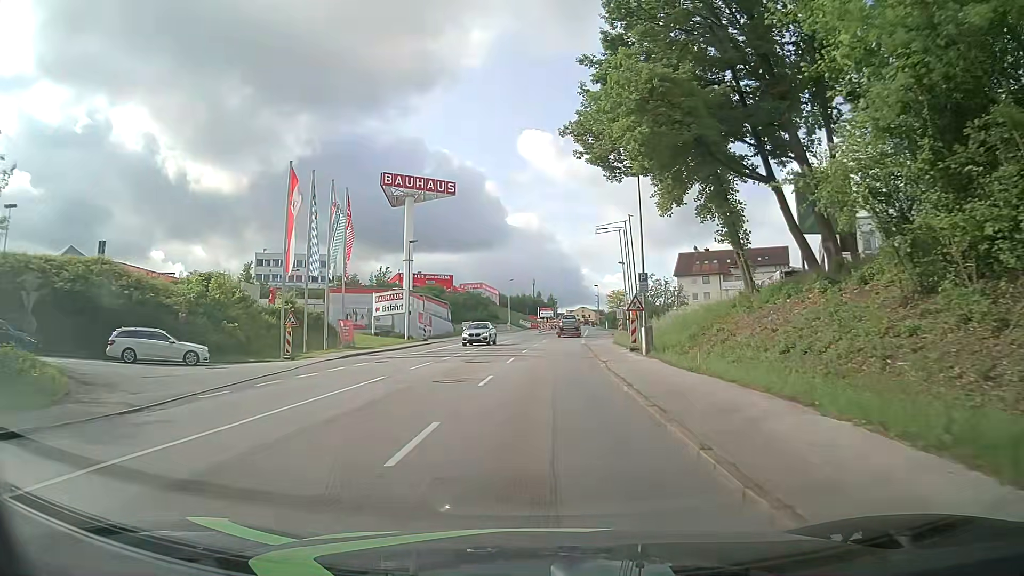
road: tertiary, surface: asphalt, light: Day
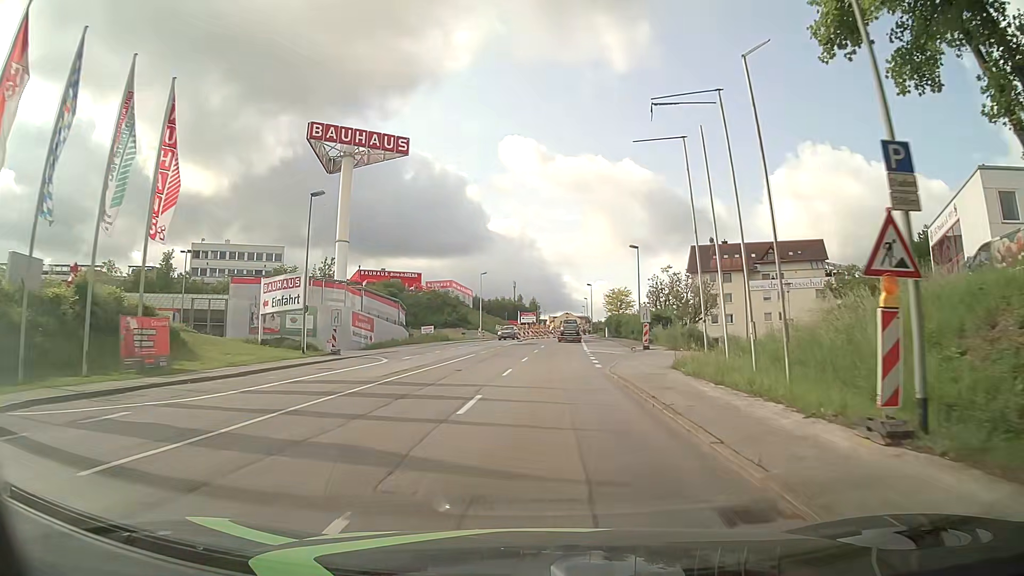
(+0.4, +22.8) m; +2°
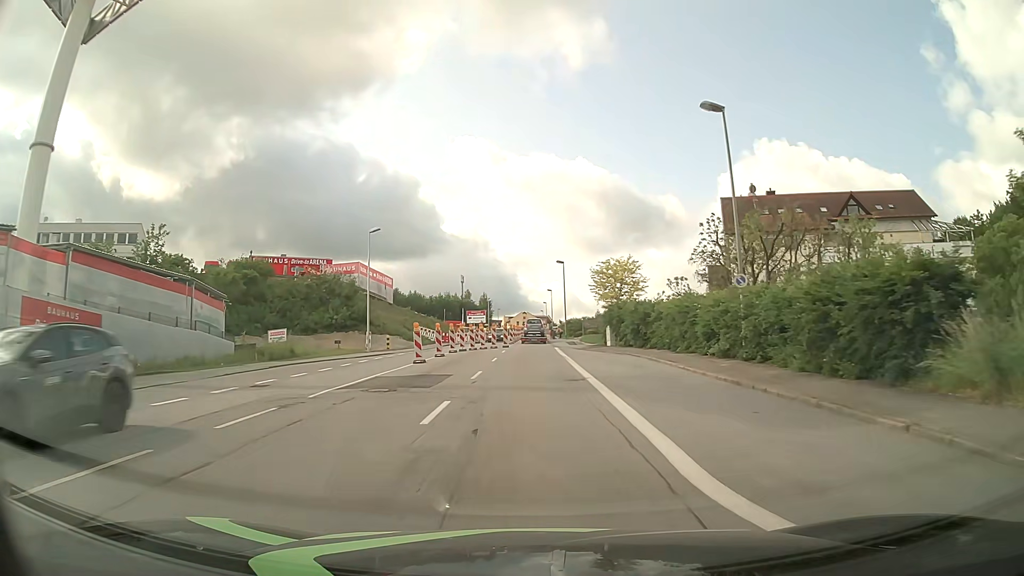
(+1.2, +37.9) m; +4°
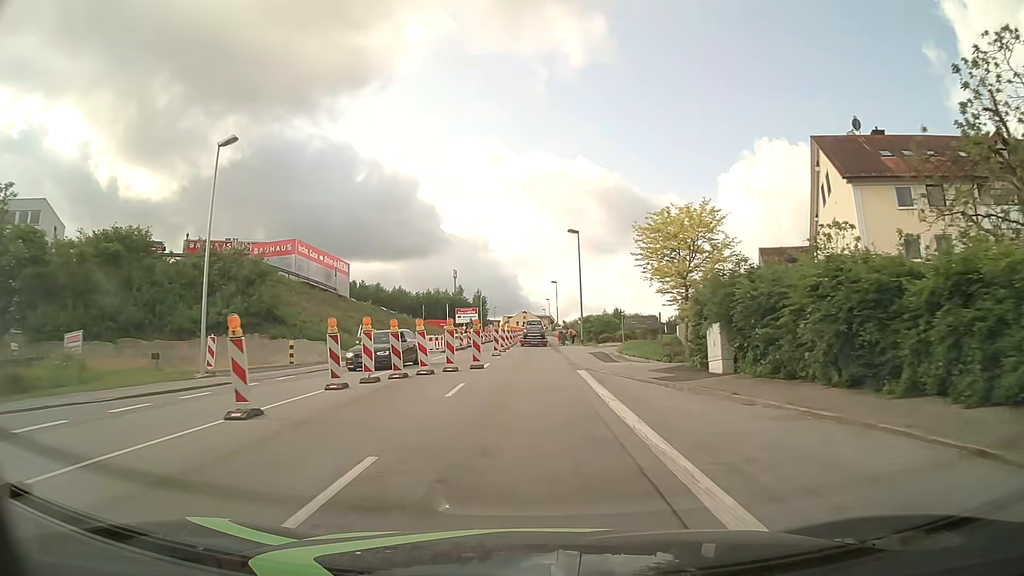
(0.0, +22.7) m; -1°
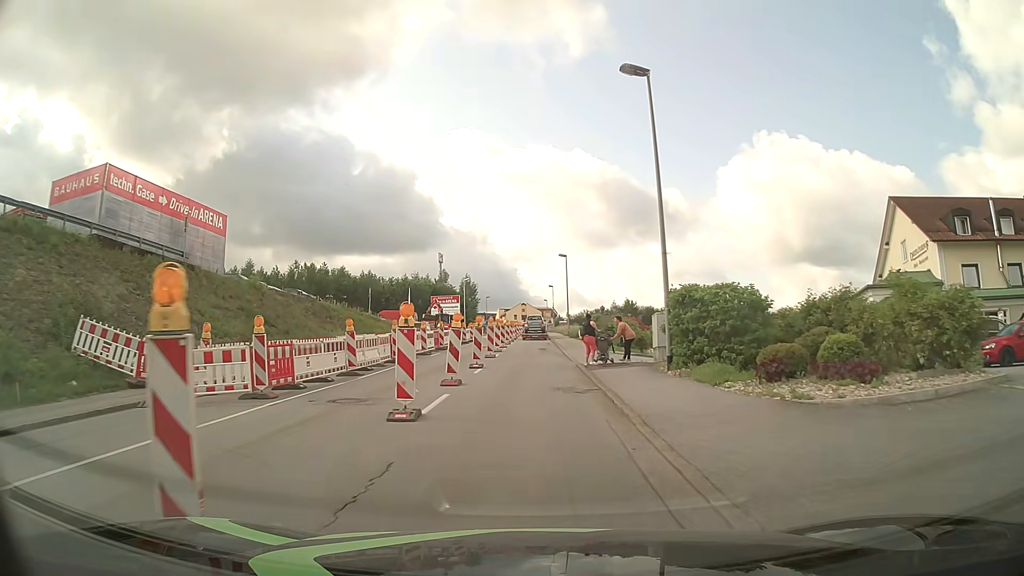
(+0.3, +29.3) m; 0°
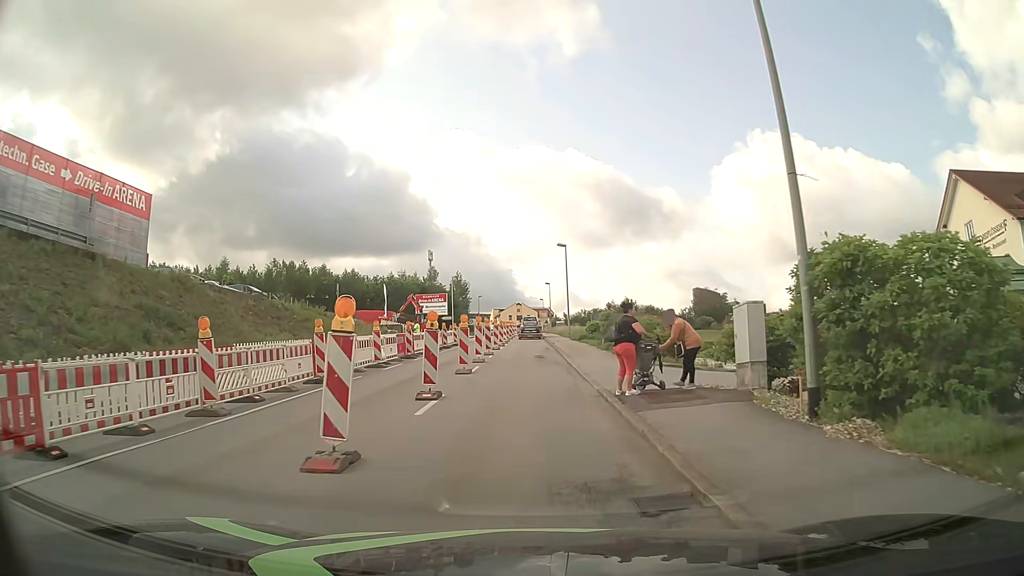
(+0.1, +8.8) m; 0°
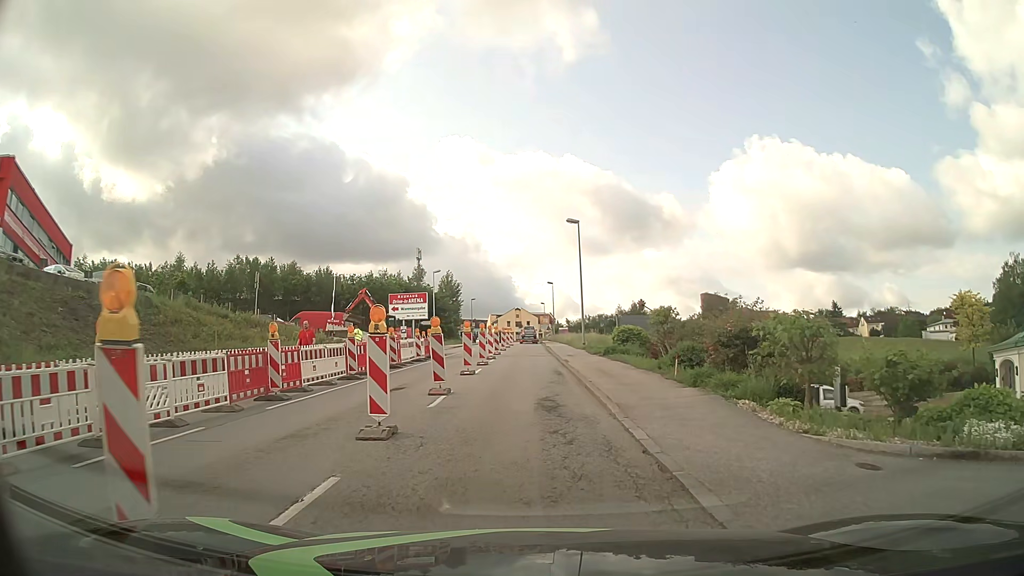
(0.0, +16.1) m; 0°
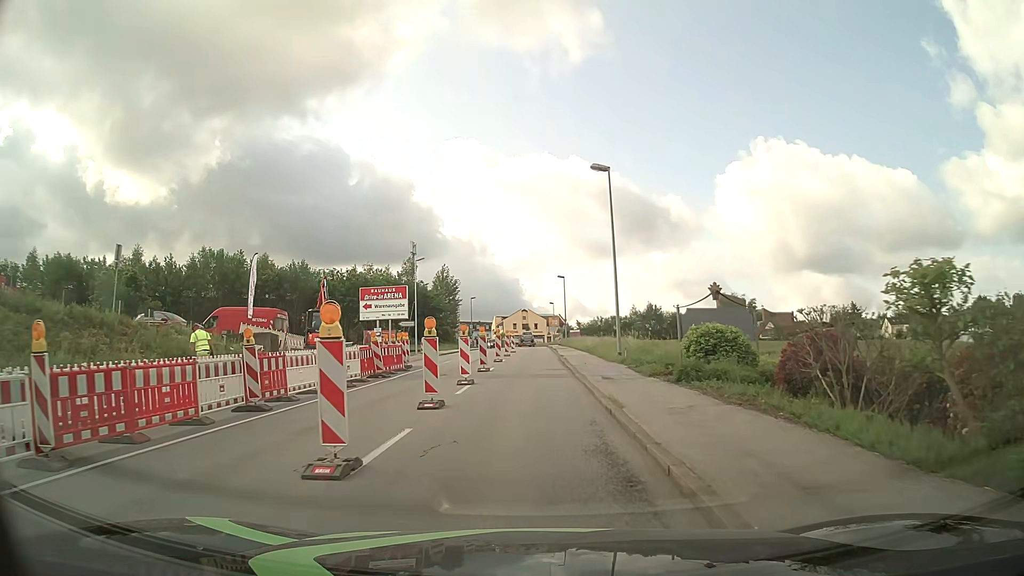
(0.0, +14.8) m; -1°
(0, +10) (0, +20) (0, +30) (0, +40) (0, +50) (+1, +60) (+1, +70) (0, +80) (0, +90) (0, +100) m
